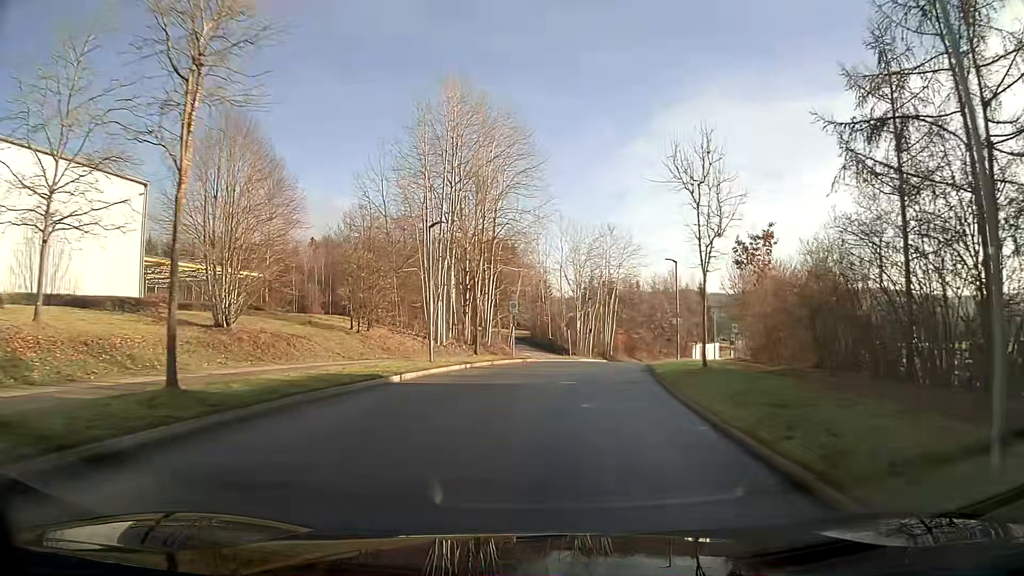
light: Day
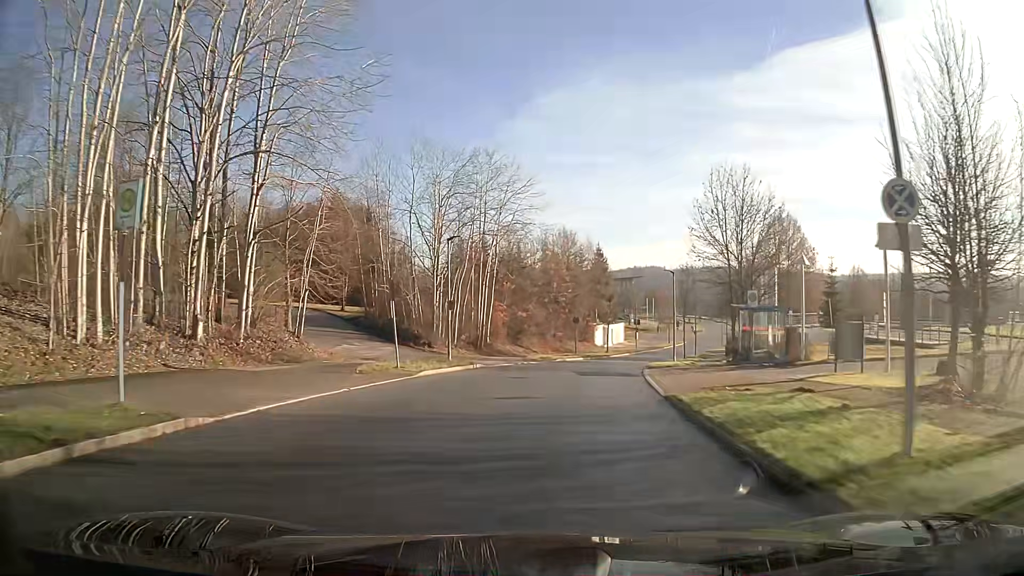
(+2.6, +28.6) m; +11°
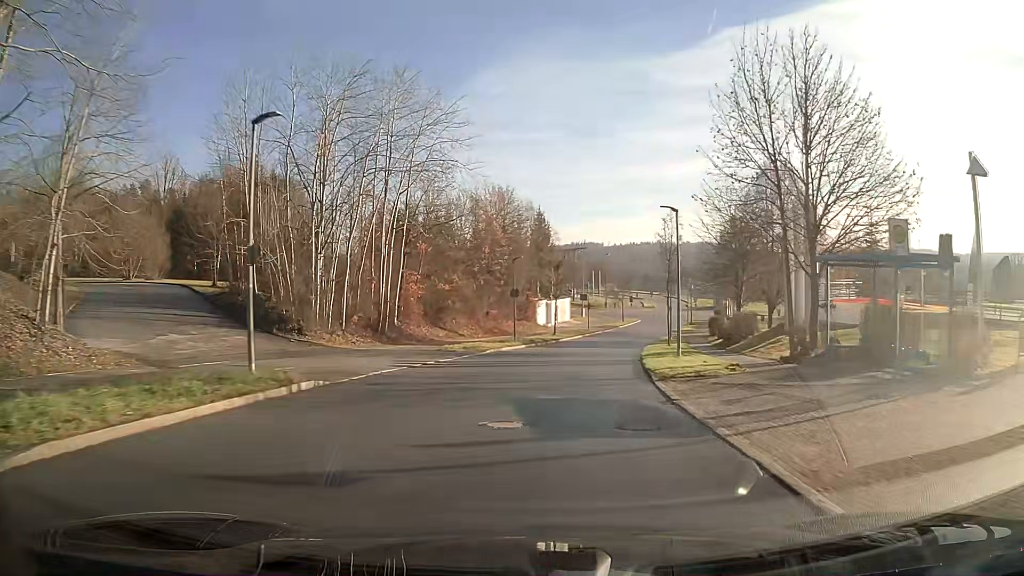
(+0.7, +14.9) m; +5°
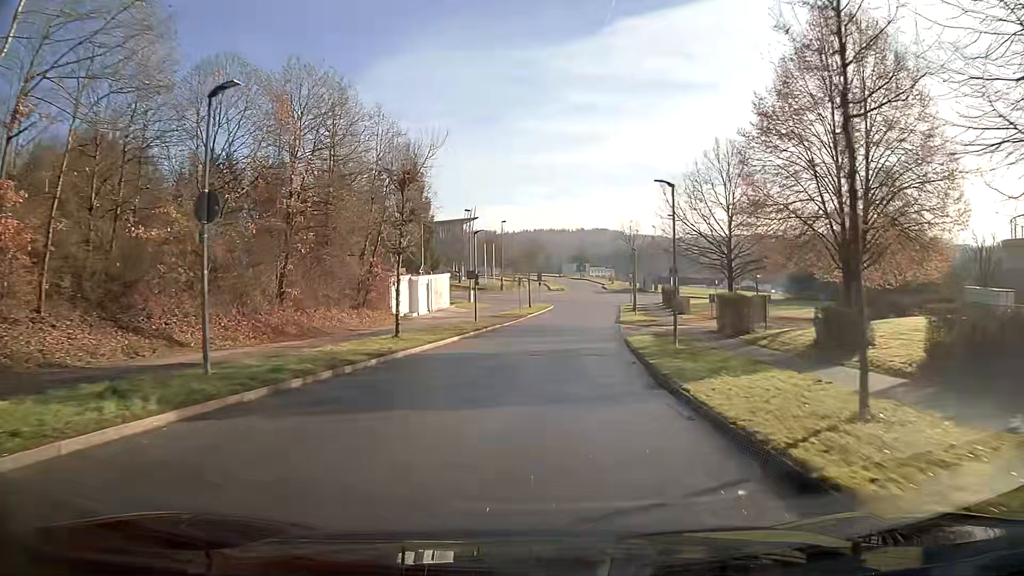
(+2.3, +29.4) m; +9°
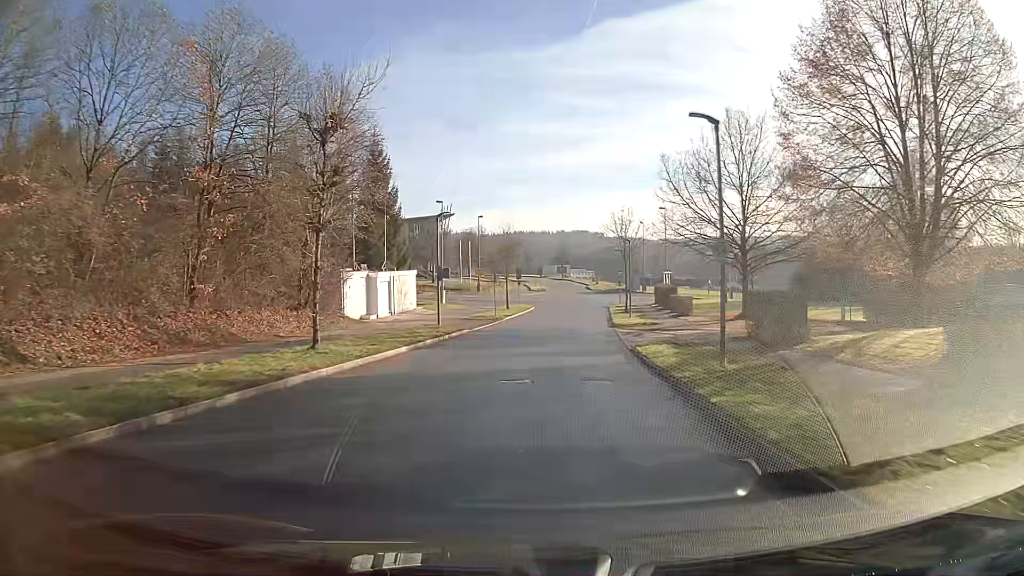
(+0.1, +7.1) m; +2°
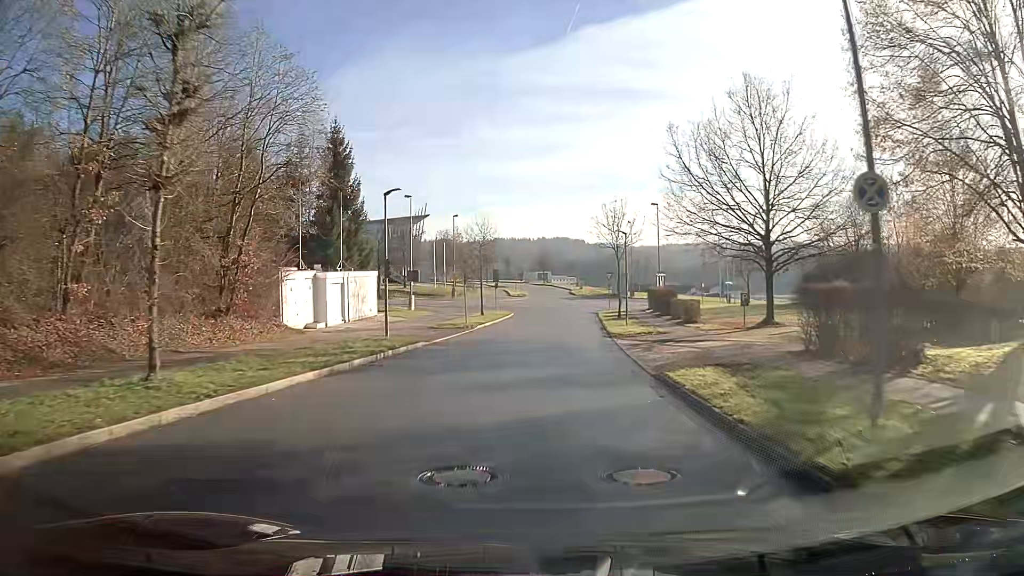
(+0.1, +6.9) m; +2°
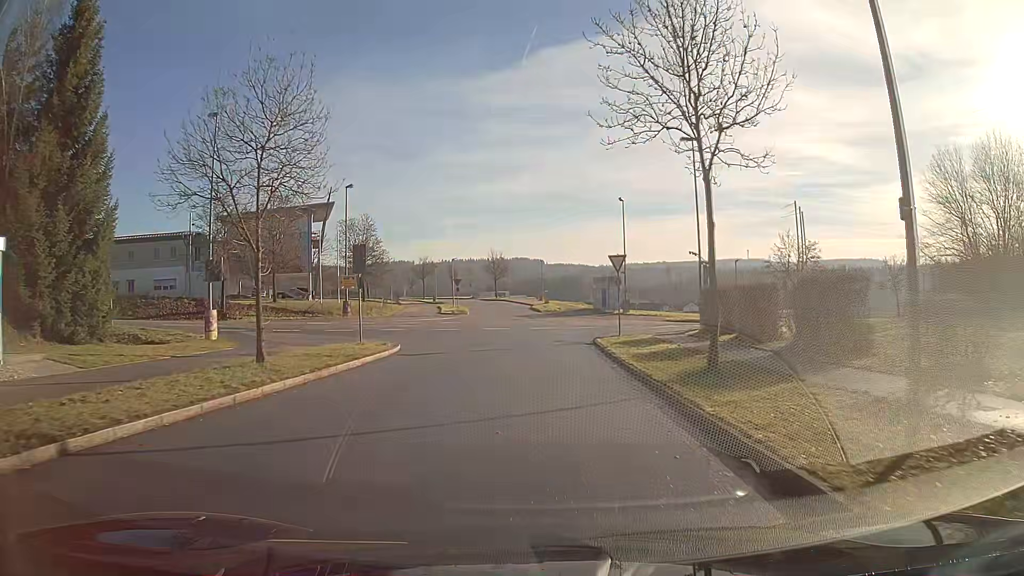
(+1.1, +31.5) m; +3°
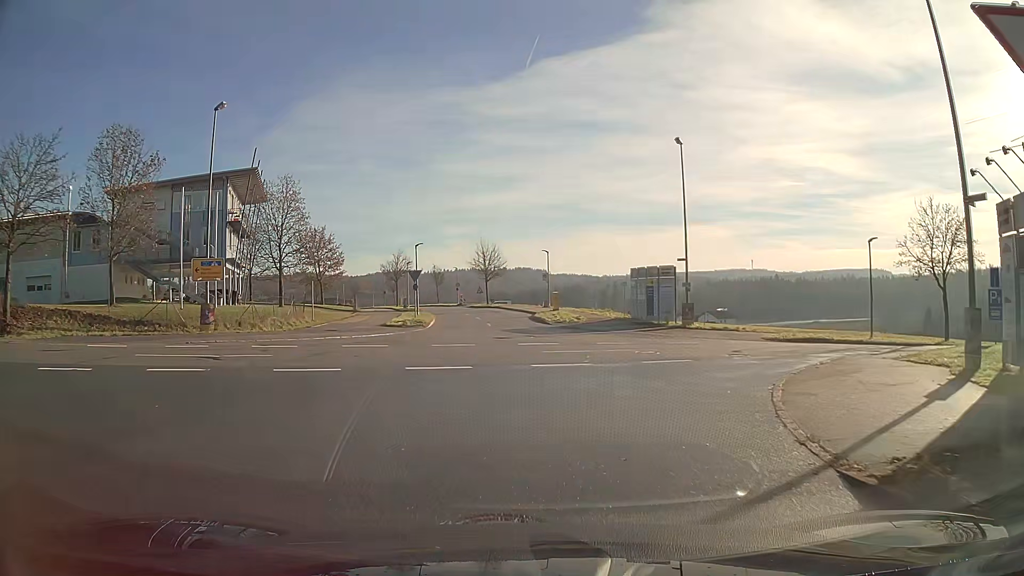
(+0.1, +23.4) m; 0°
